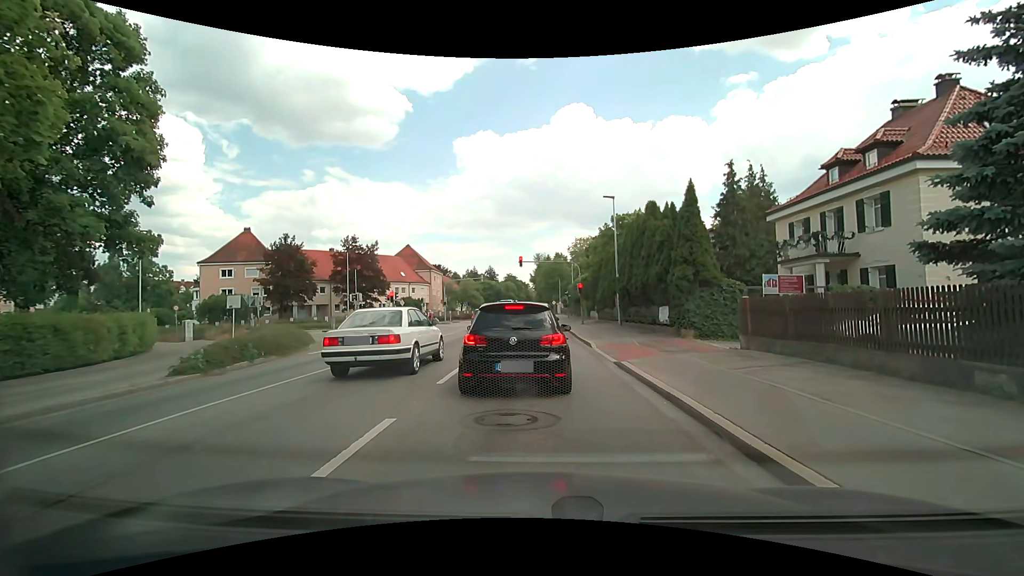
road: secondary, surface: asphalt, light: Day
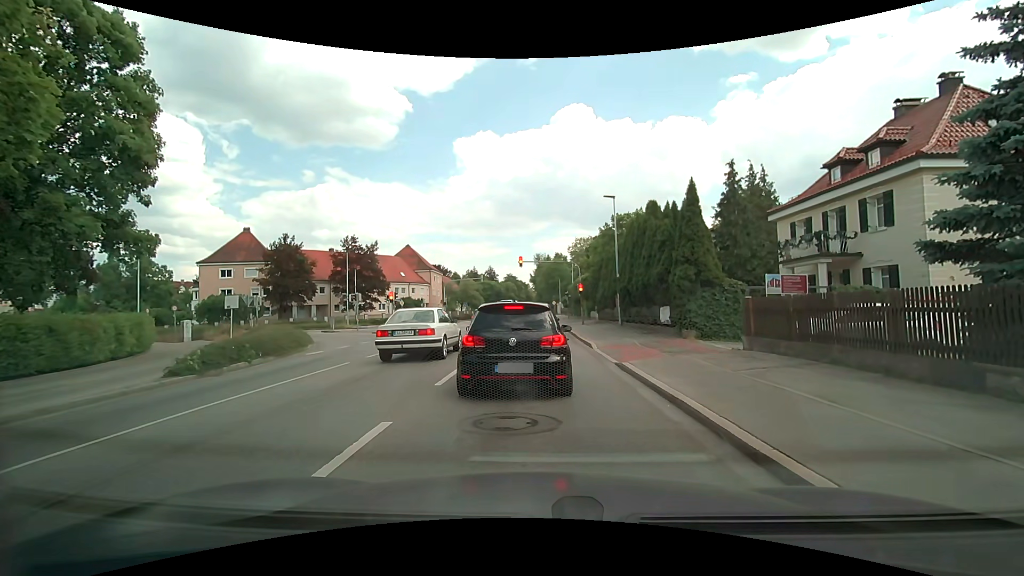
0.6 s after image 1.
(0.0, +0.2) m; 0°
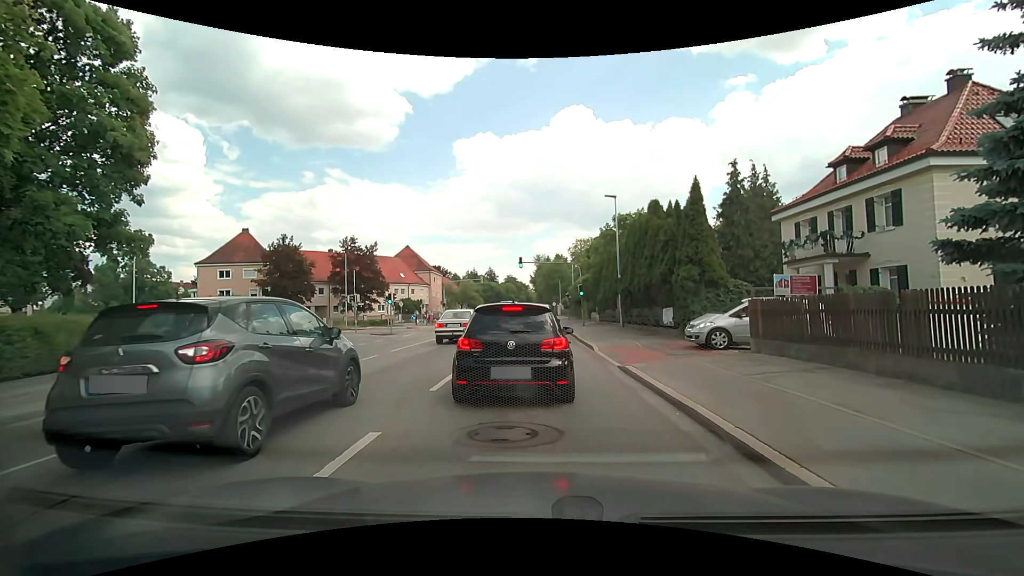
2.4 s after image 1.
(0.0, +0.5) m; 0°
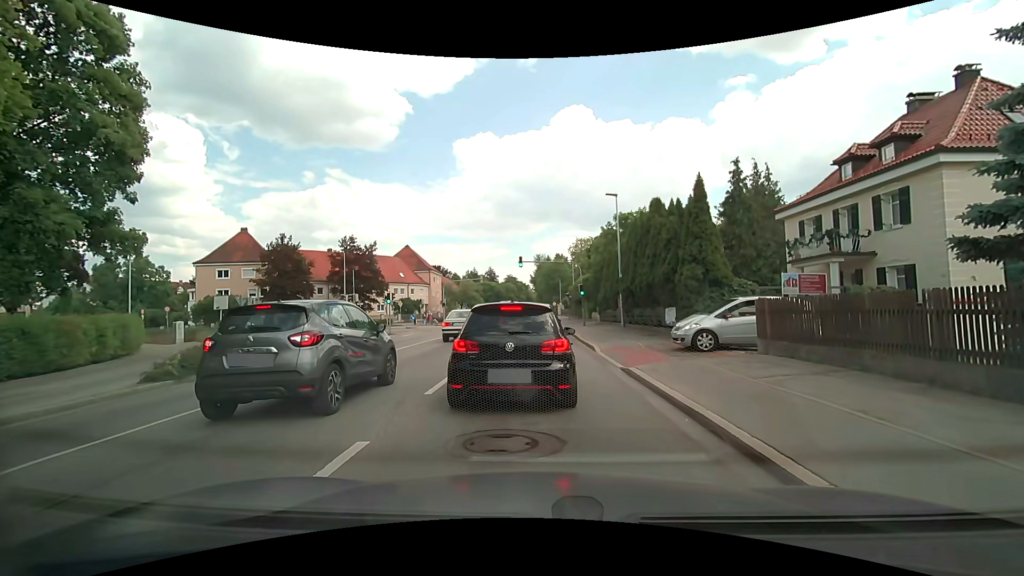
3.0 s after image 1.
(0.0, +0.4) m; 0°
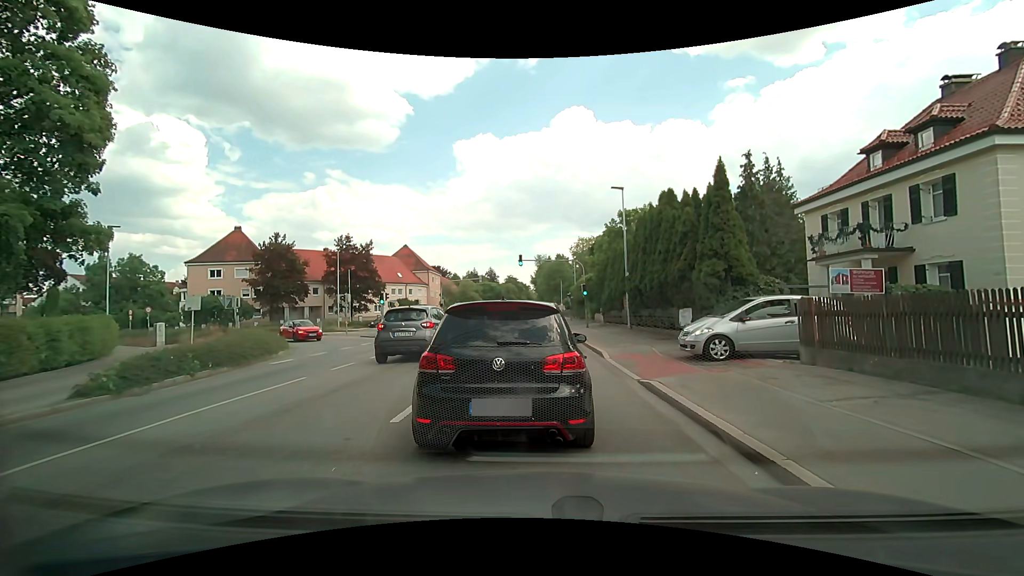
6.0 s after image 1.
(0.0, +1.9) m; 0°
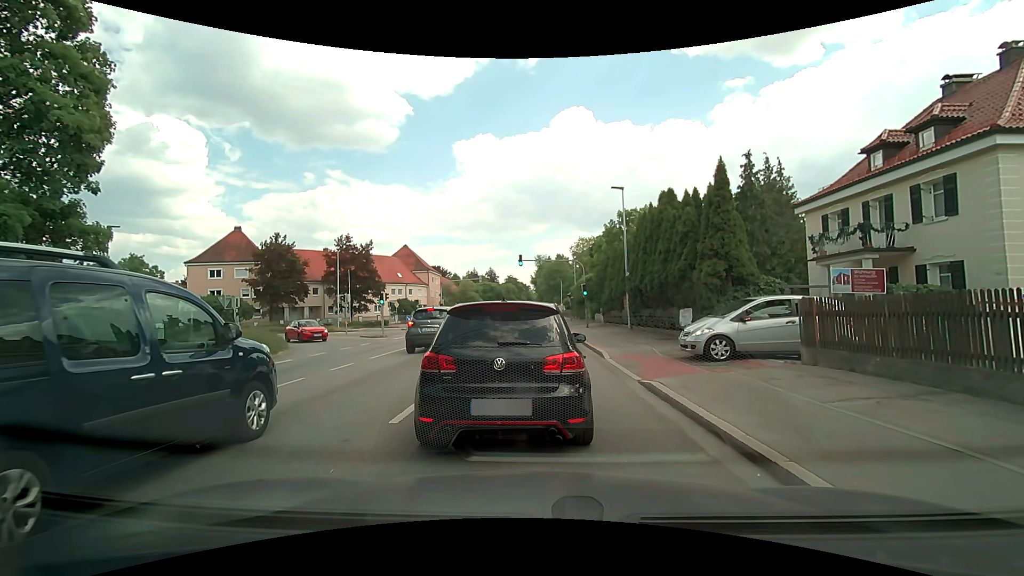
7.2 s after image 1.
(0.0, +0.1) m; 0°
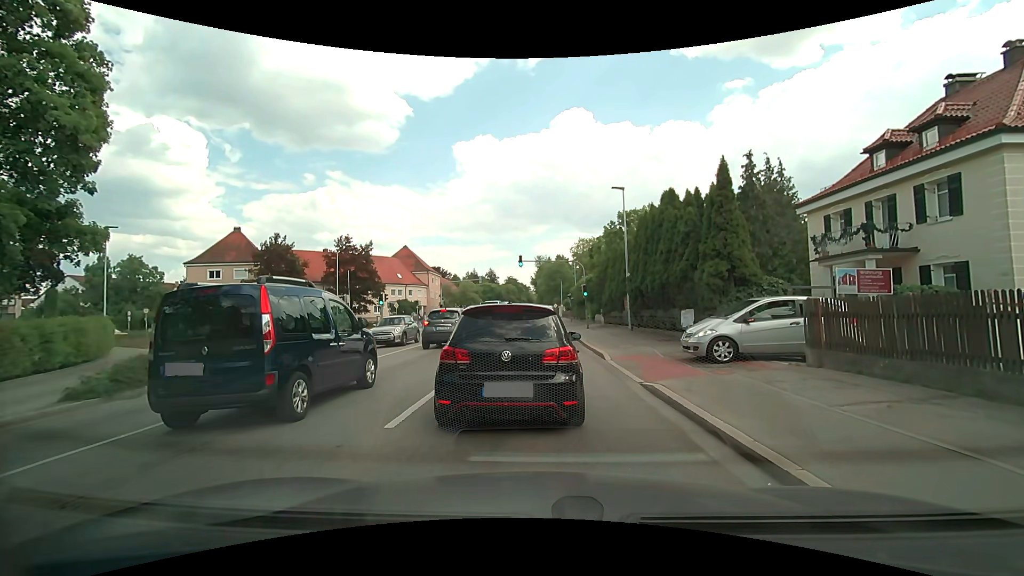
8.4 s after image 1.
(0.0, +0.2) m; 0°
